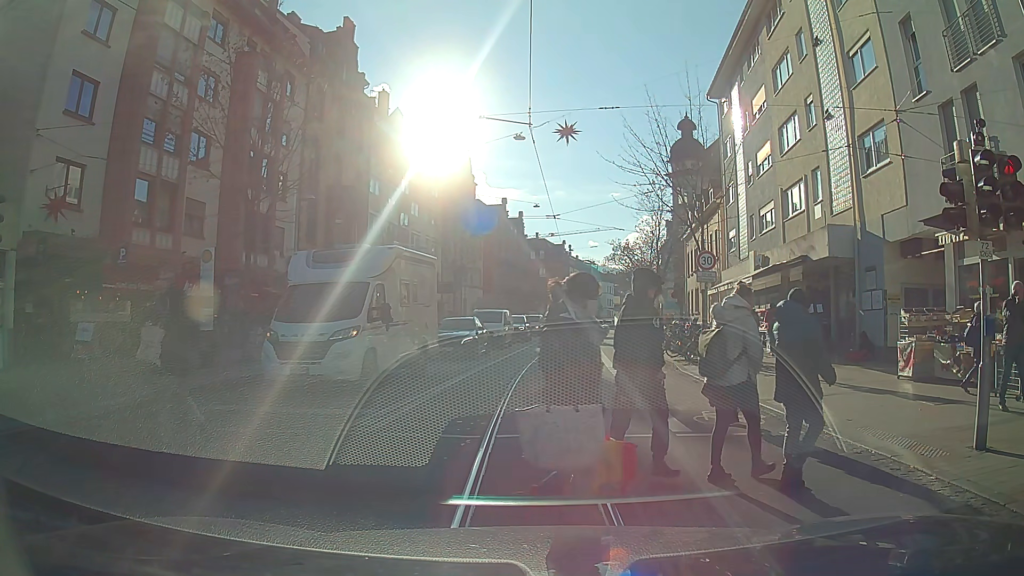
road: primary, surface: asphalt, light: Day
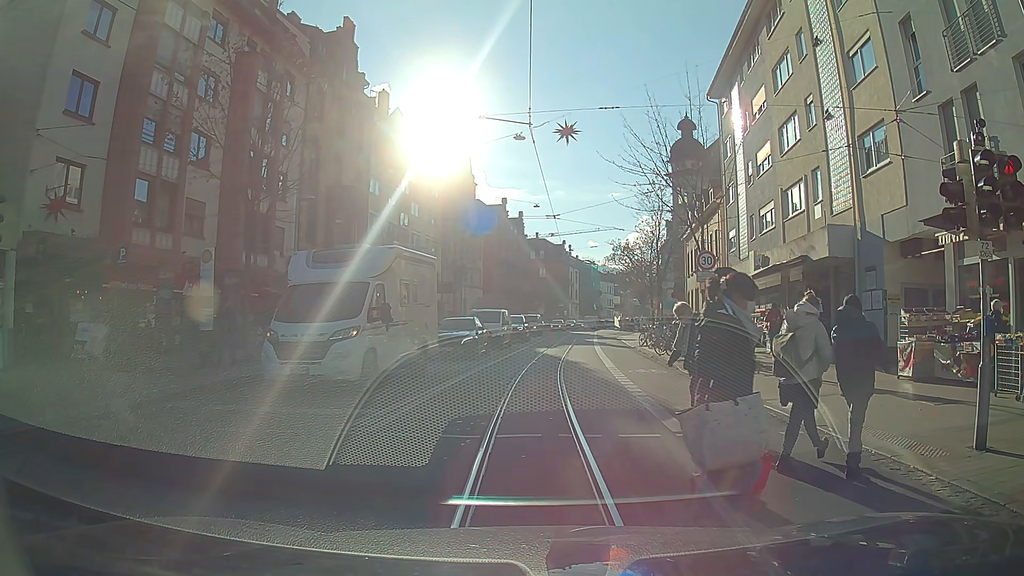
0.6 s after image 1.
(0.0, 0.0) m; 0°
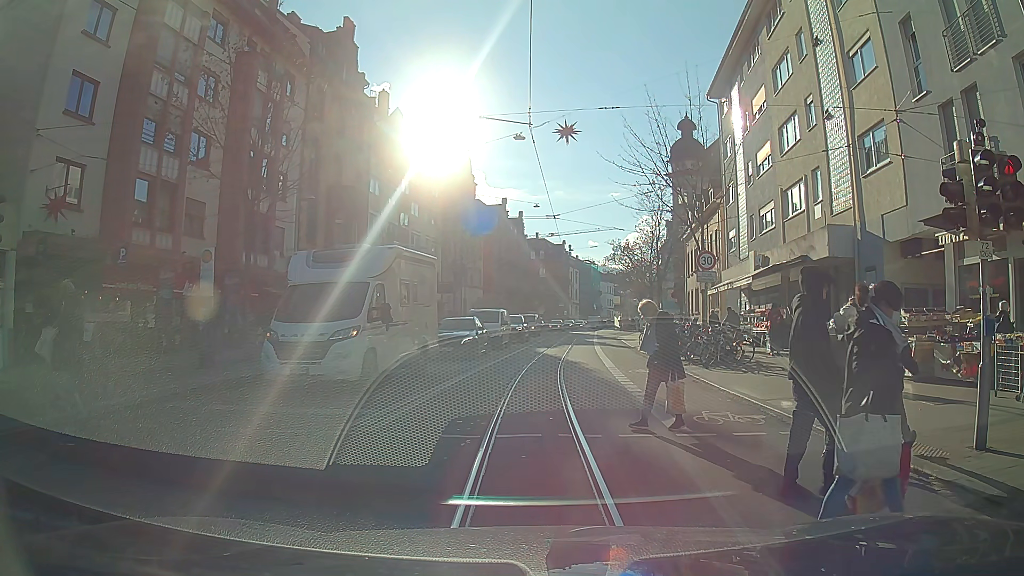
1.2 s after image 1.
(0.0, 0.0) m; 0°
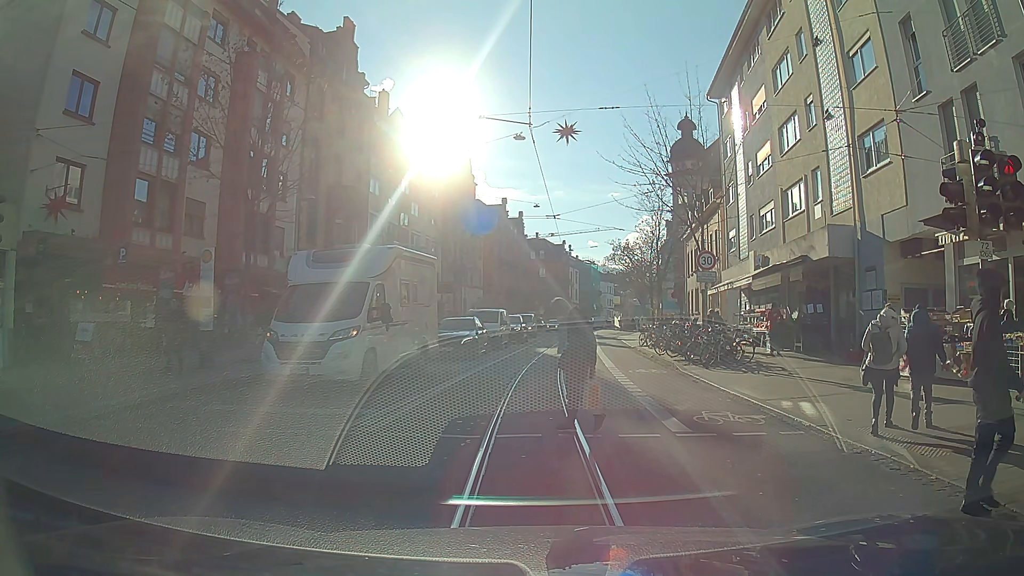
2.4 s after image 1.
(0.0, 0.0) m; 0°
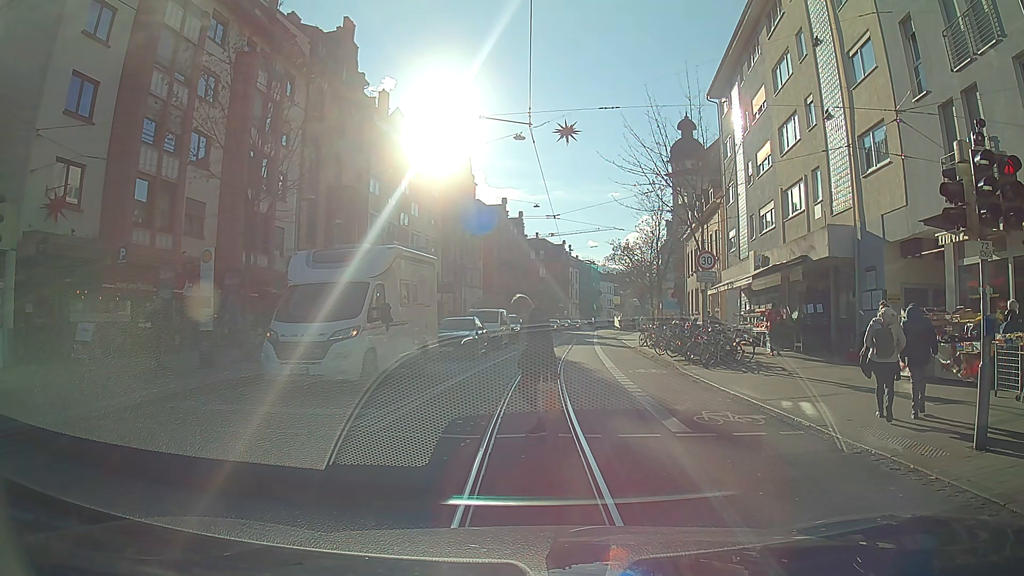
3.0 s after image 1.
(0.0, 0.0) m; 0°
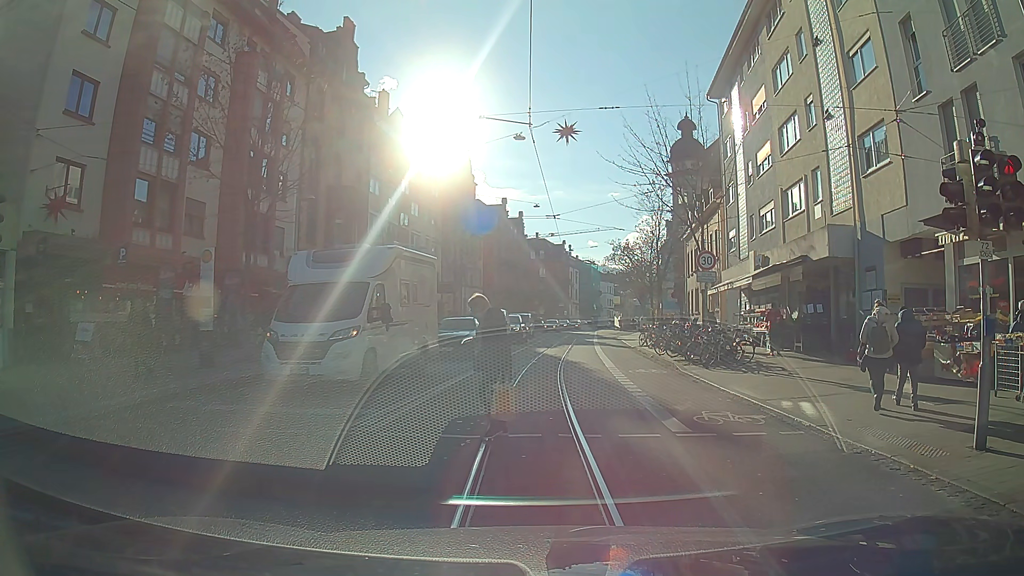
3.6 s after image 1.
(0.0, 0.0) m; 0°
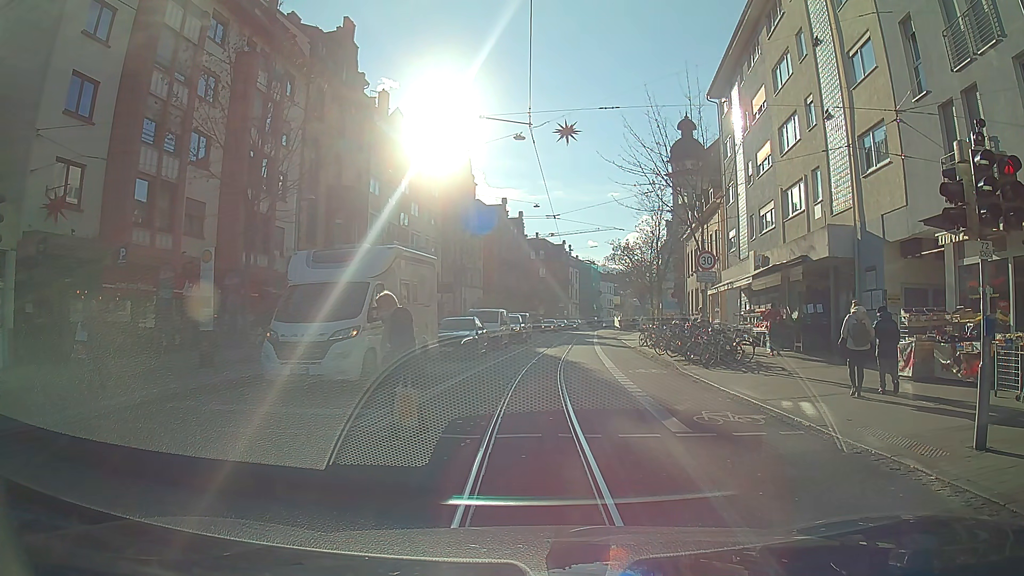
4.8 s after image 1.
(0.0, 0.0) m; 0°
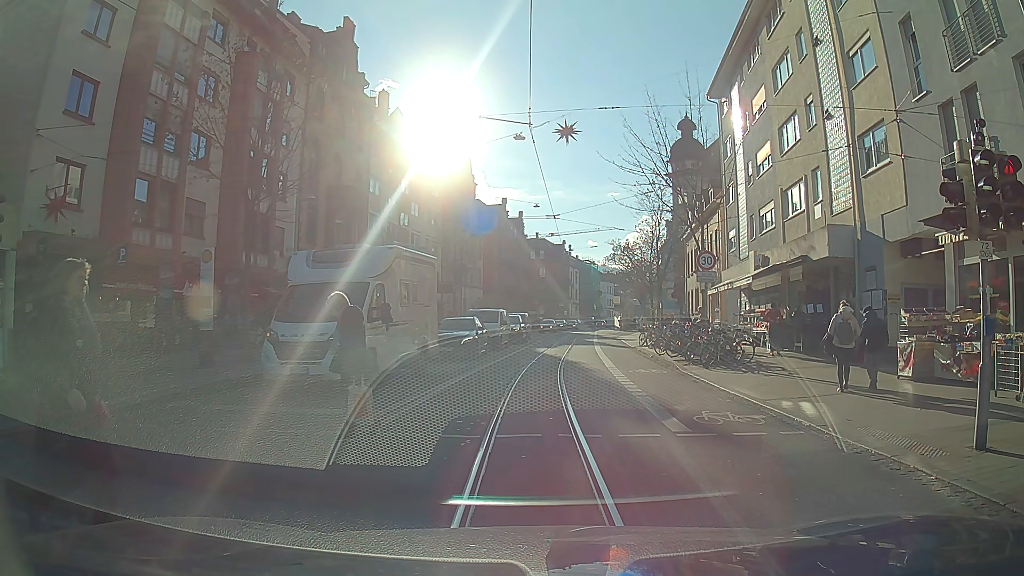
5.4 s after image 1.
(0.0, 0.0) m; 0°
